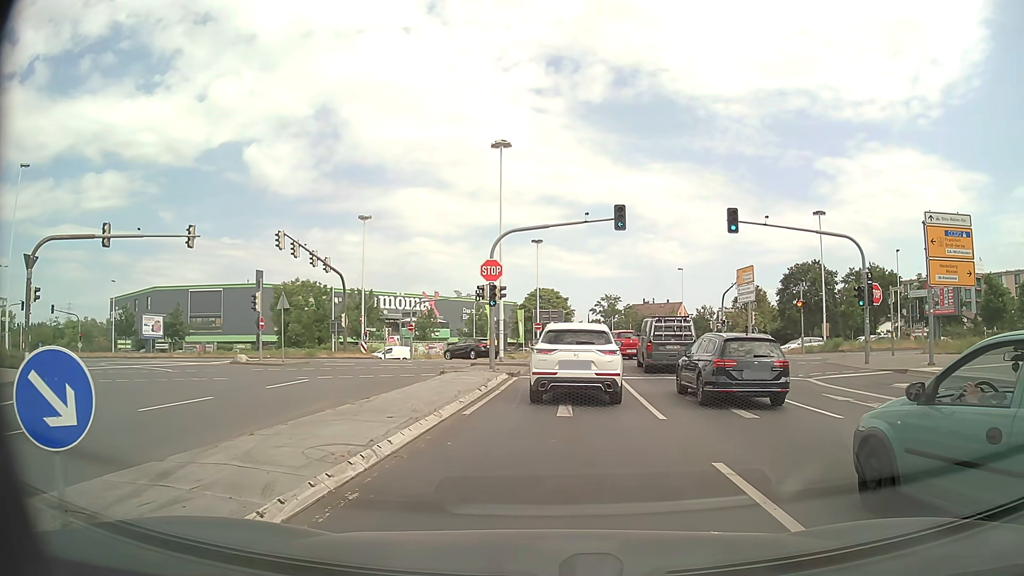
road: primary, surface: asphalt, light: Day
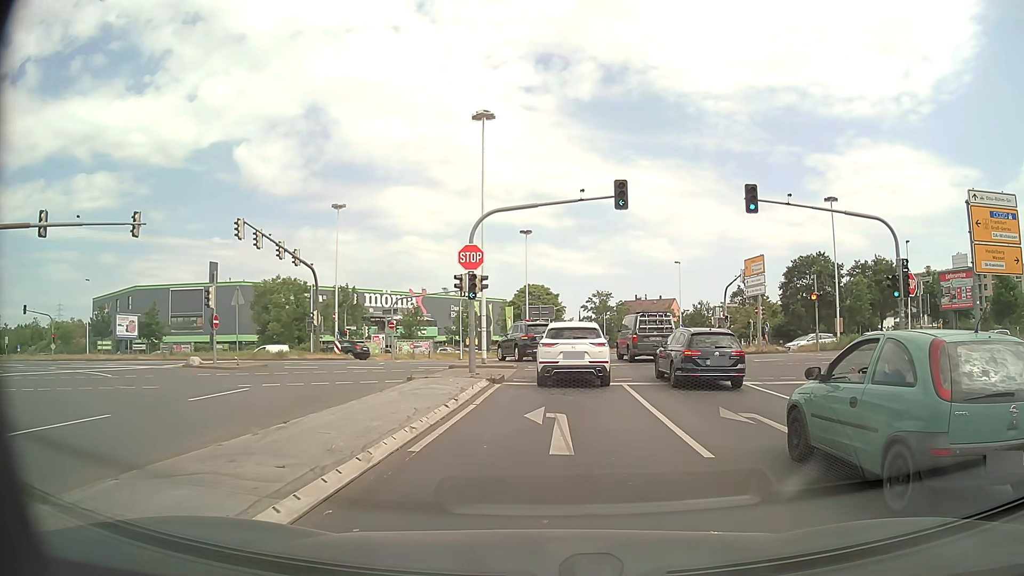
(0.0, +4.1) m; 0°
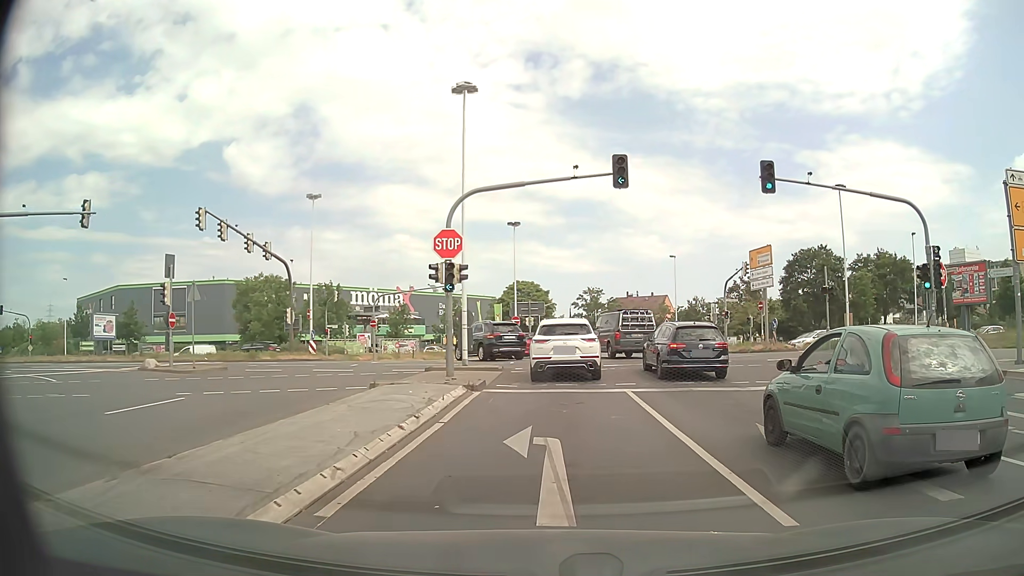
(0.0, +3.1) m; +1°
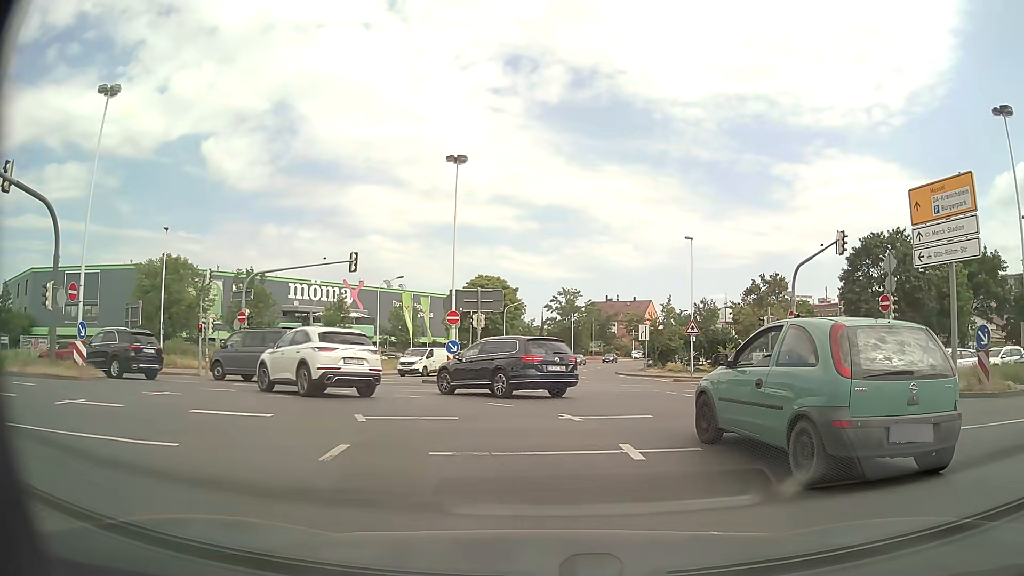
(+0.5, +19.6) m; +2°
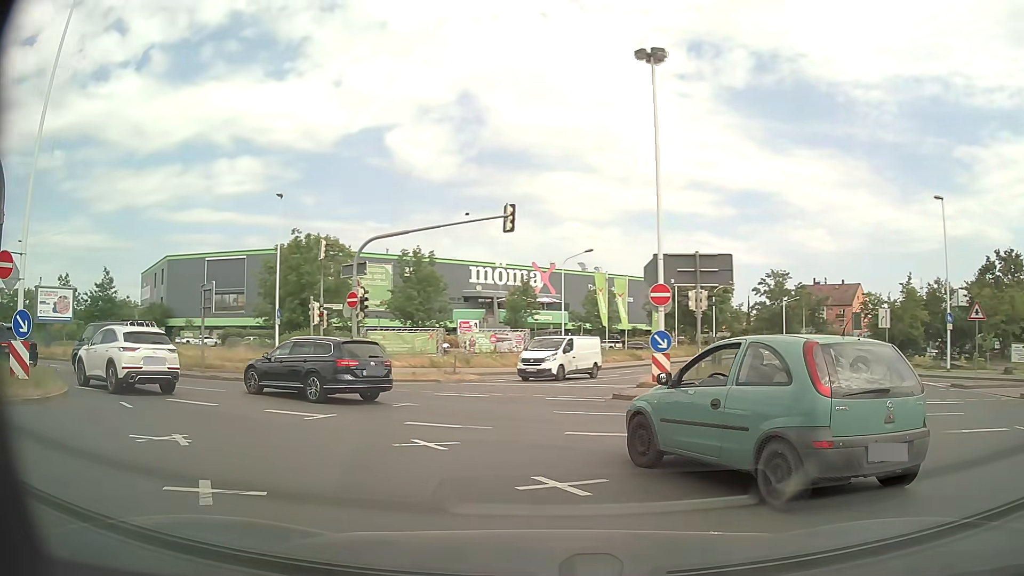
(-1.0, +10.5) m; -17°
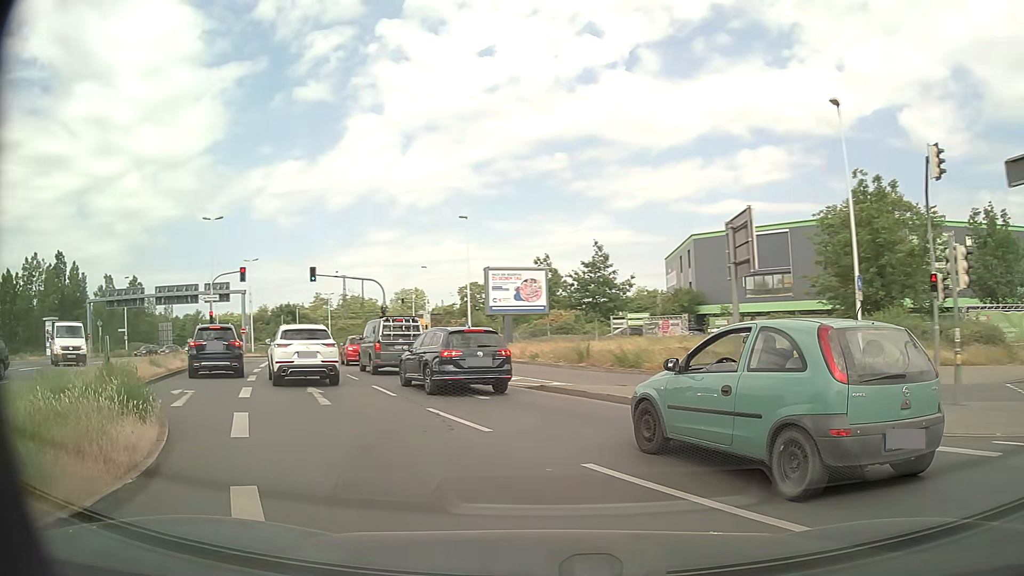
(-5.4, +13.2) m; -45°
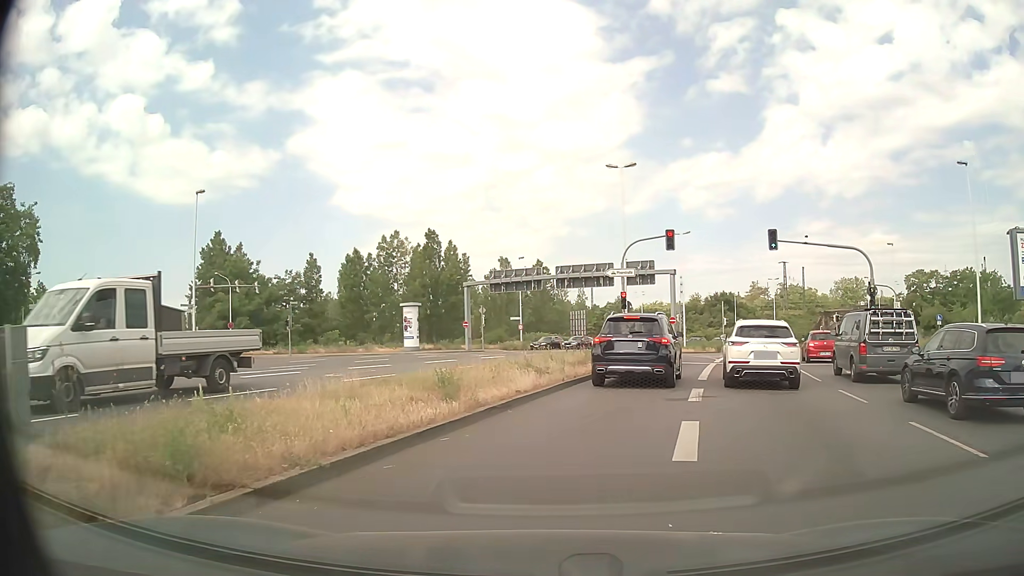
(-5.0, +12.9) m; -38°
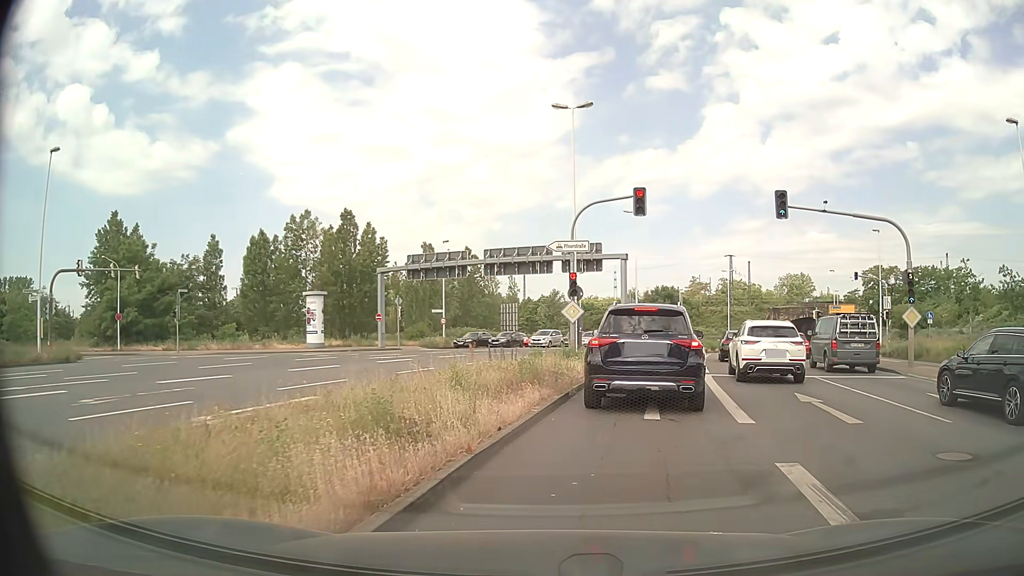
(+0.3, +9.1) m; +6°
(+1, +10) (+3, +20) (+4, +30) (0, +38) (-9, +44) (-19, +45) (-29, +44) (-39, +44) (-49, +45) (-59, +44) m
